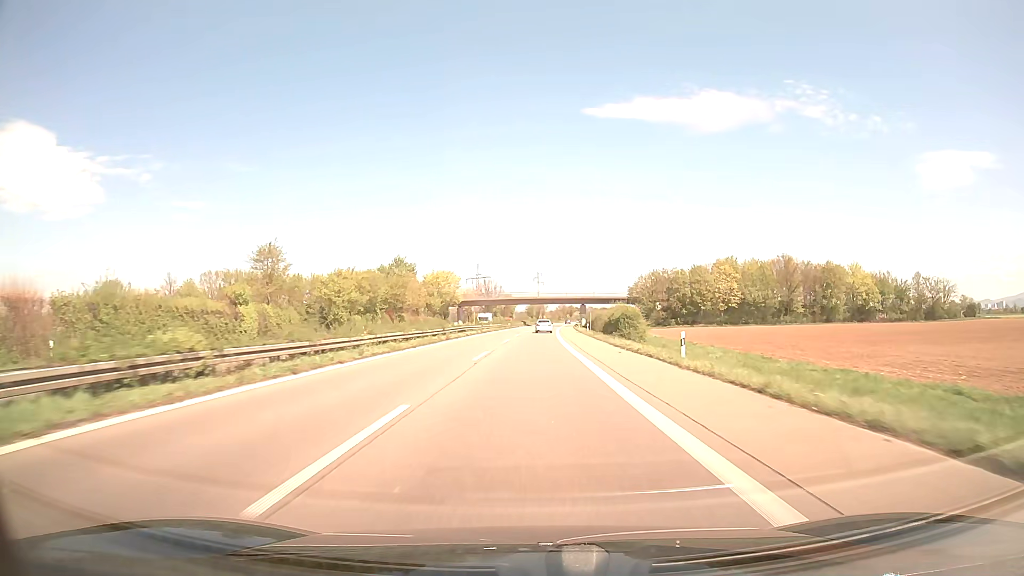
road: trunk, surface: asphalt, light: Day
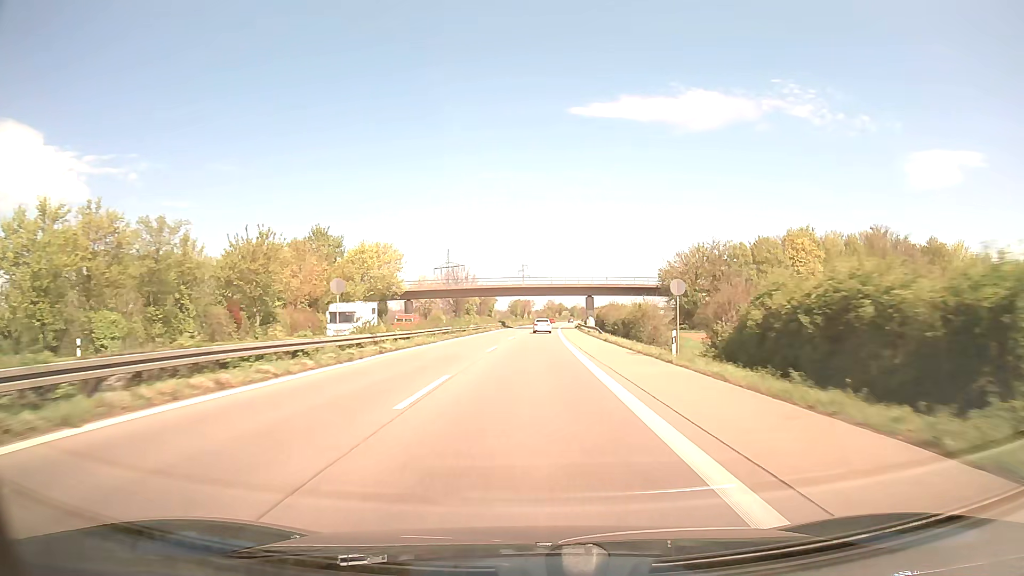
(+0.5, +48.8) m; +1°
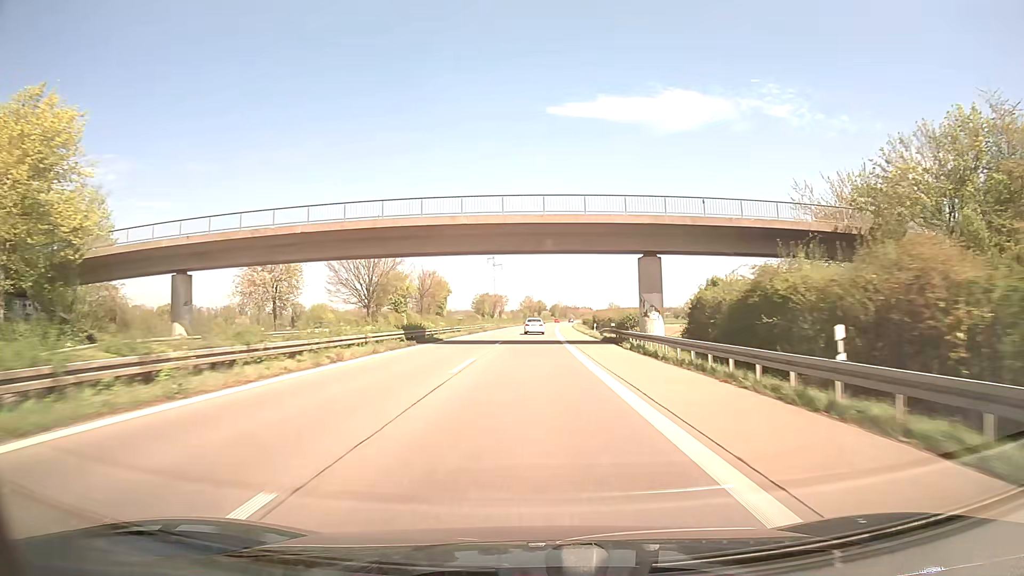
(+1.1, +65.2) m; +2°
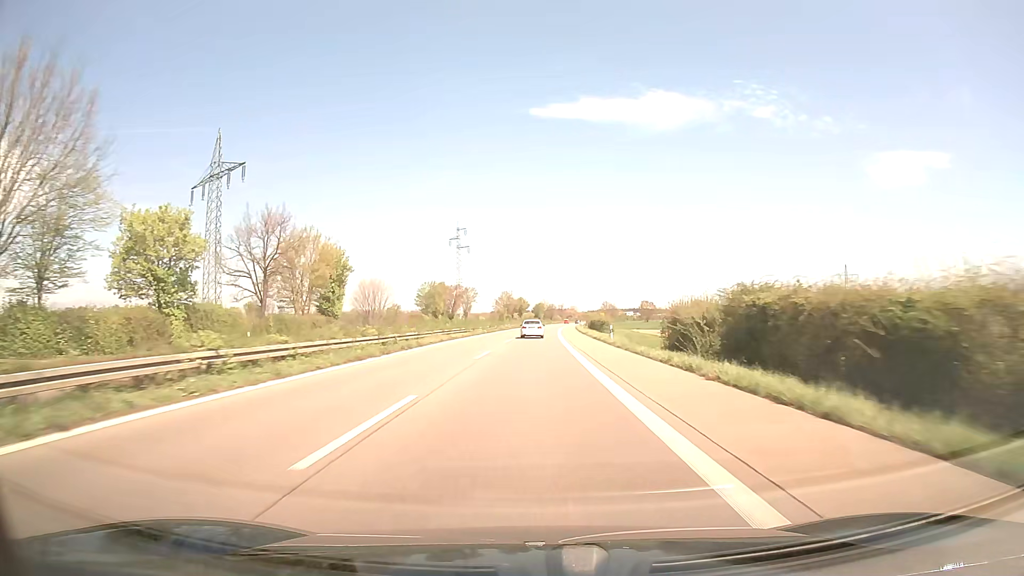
(+1.0, +65.4) m; +2°
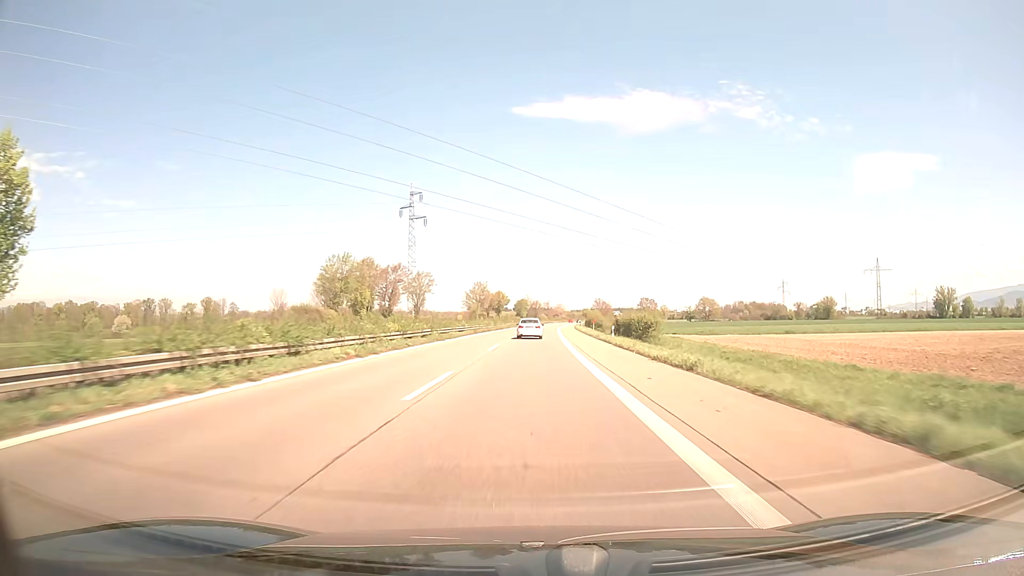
(+0.6, +49.3) m; +1°
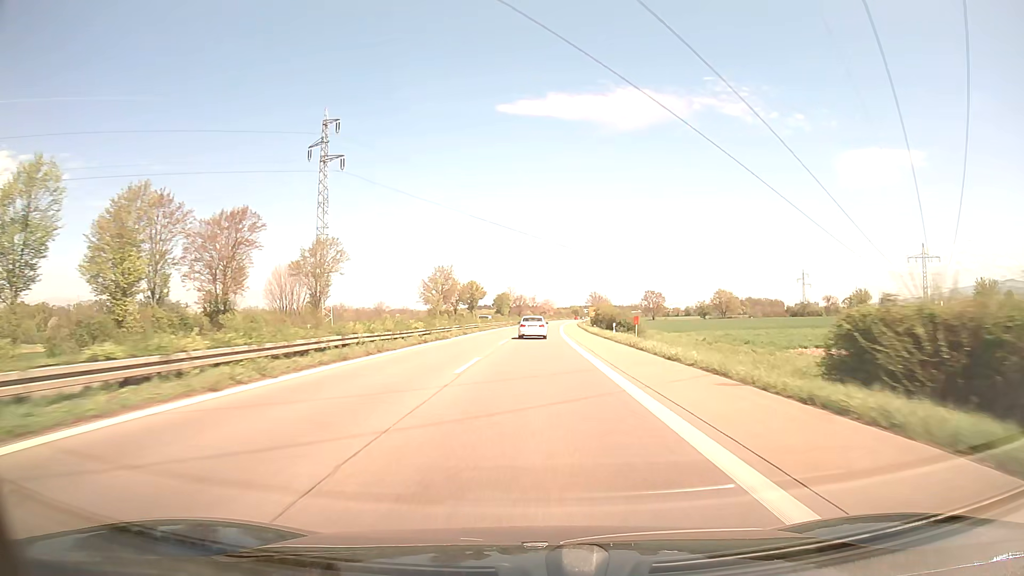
(+0.6, +49.1) m; +1°
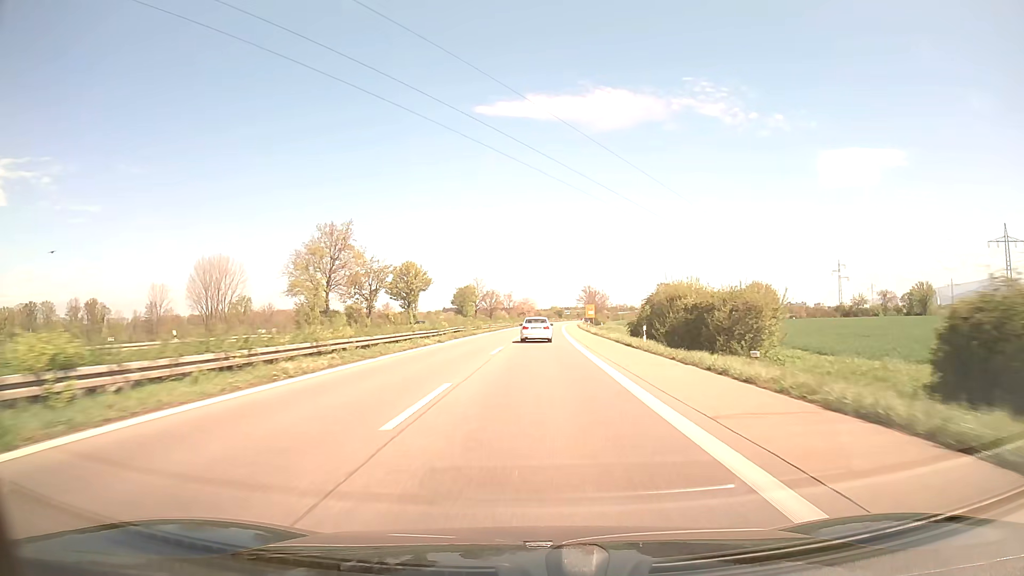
(+1.0, +62.2) m; +2°
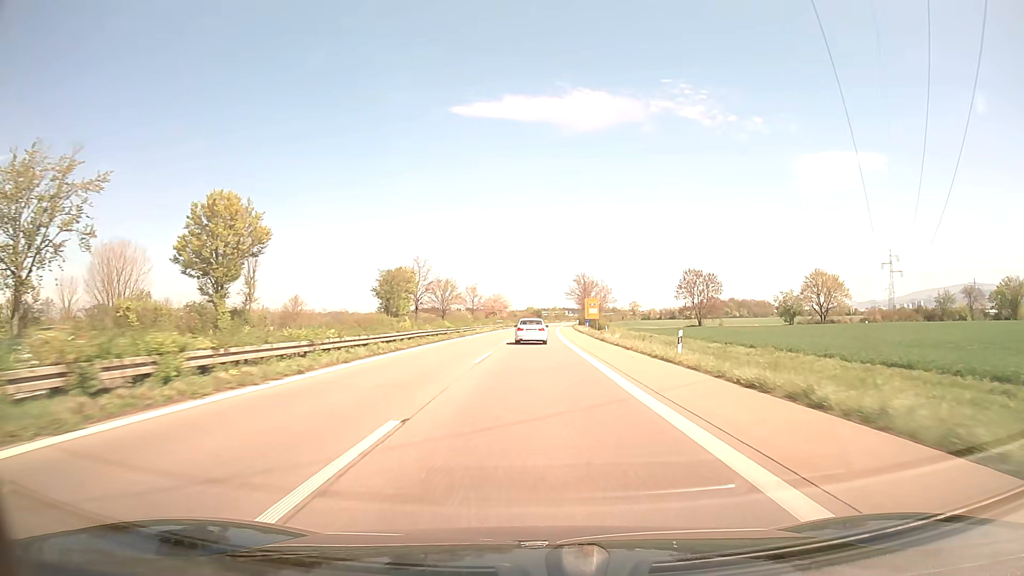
(+1.0, +59.4) m; +2°
(0, +10) (0, +20) (0, +30) (0, +40) (+1, +50) (+1, +60) (+1, +70) (+2, +80) (+2, +90) (+2, +100) m
